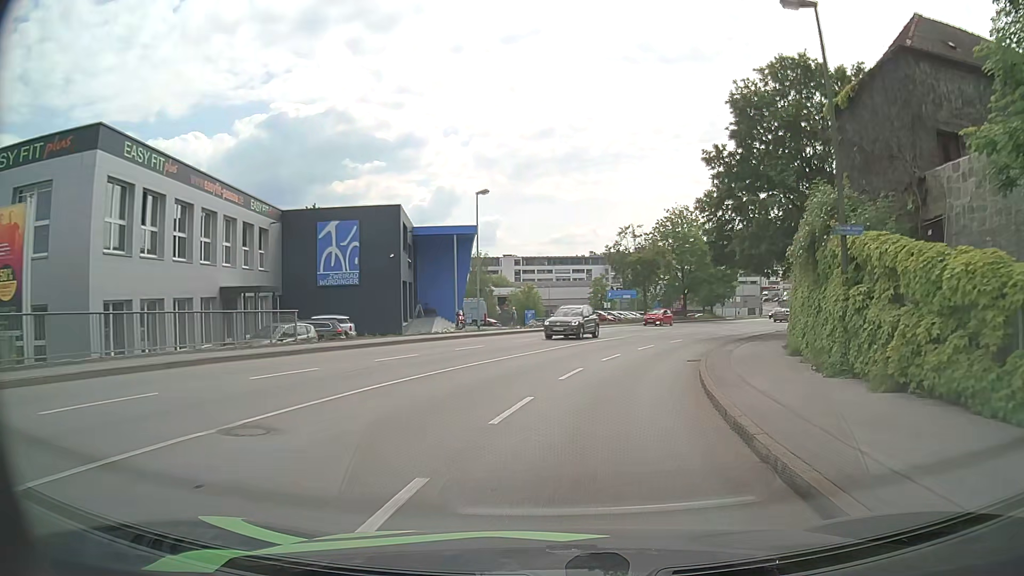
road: tertiary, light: Day
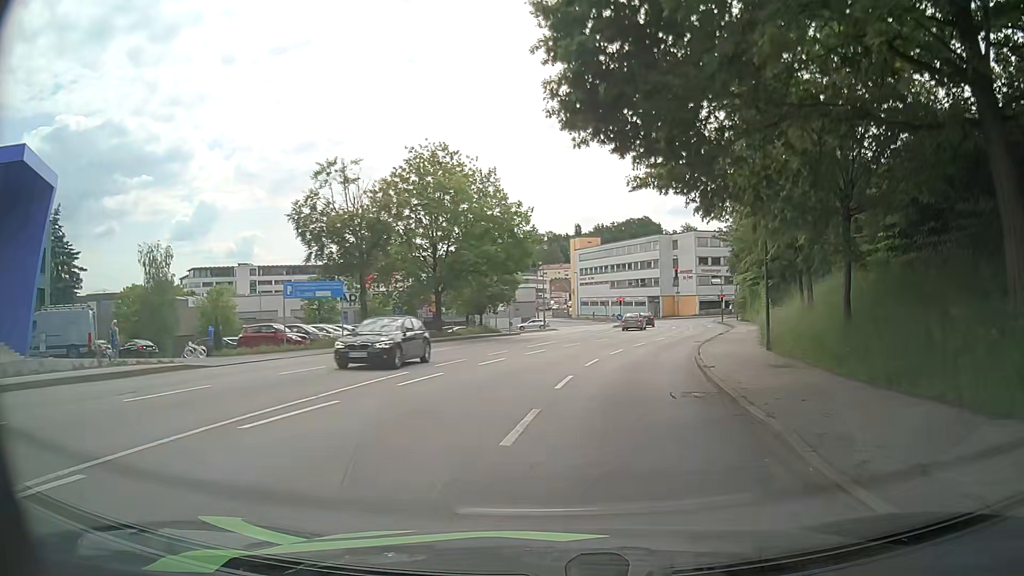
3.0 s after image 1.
(+5.5, +30.4) m; +21°
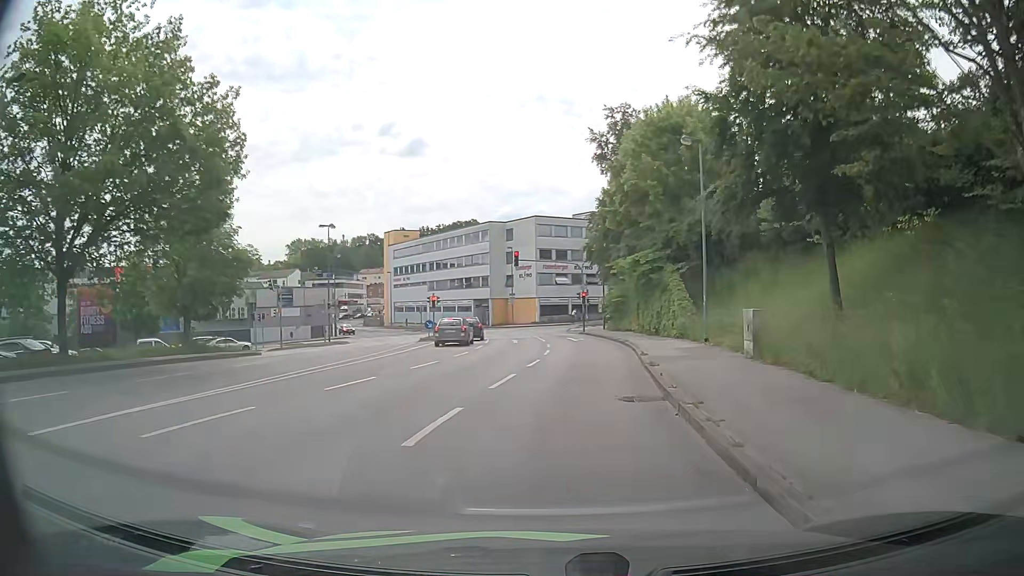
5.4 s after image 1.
(+3.0, +23.6) m; +15°
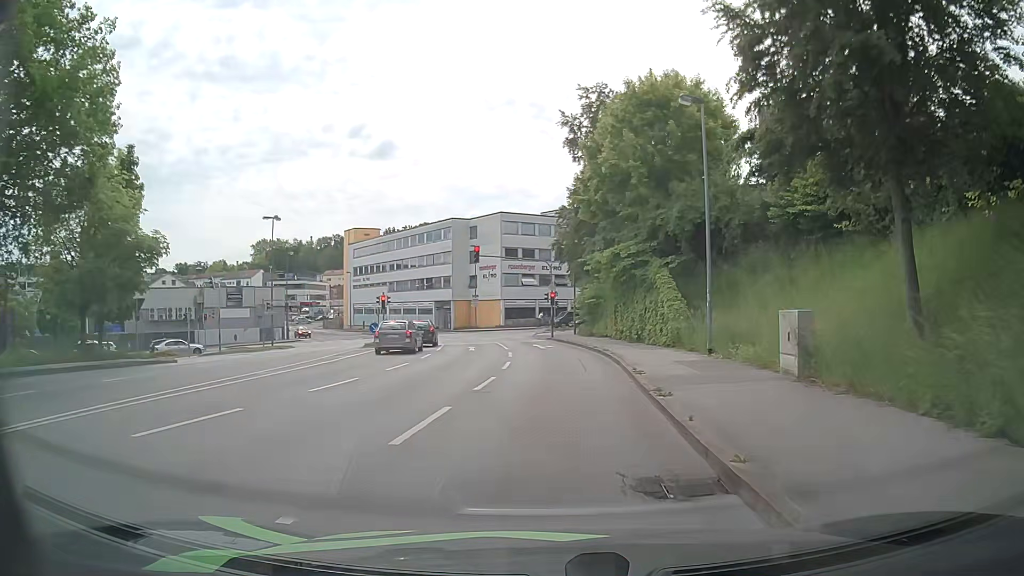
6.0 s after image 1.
(+0.1, +5.7) m; +3°
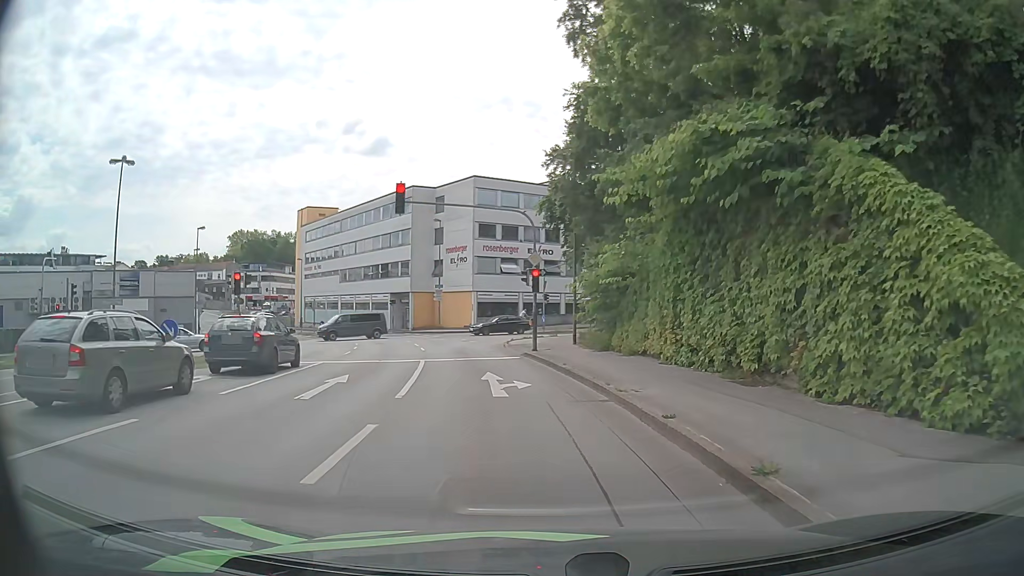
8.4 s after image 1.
(+0.5, +19.8) m; 0°
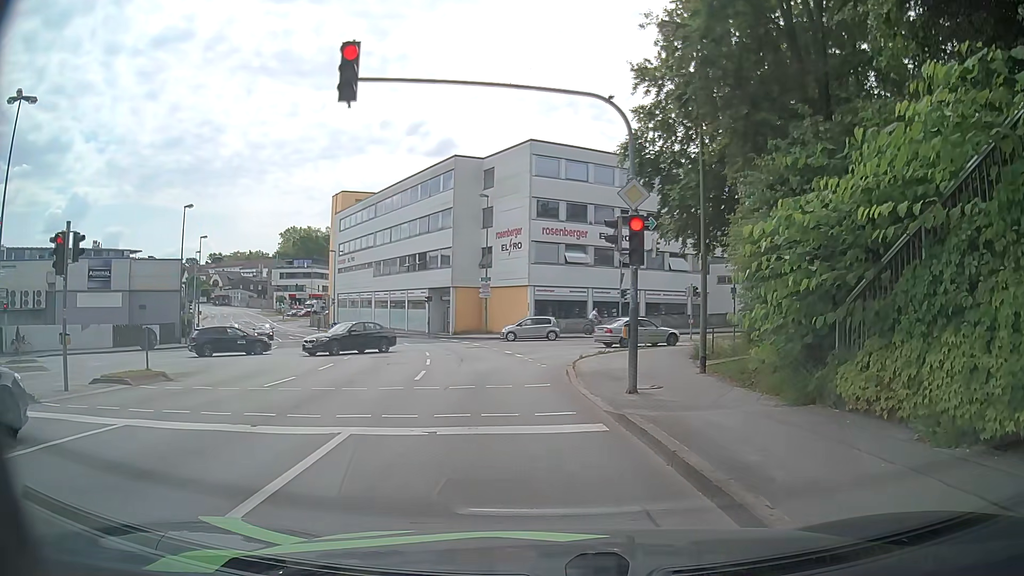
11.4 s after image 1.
(-0.5, +13.0) m; -5°
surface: asphalt
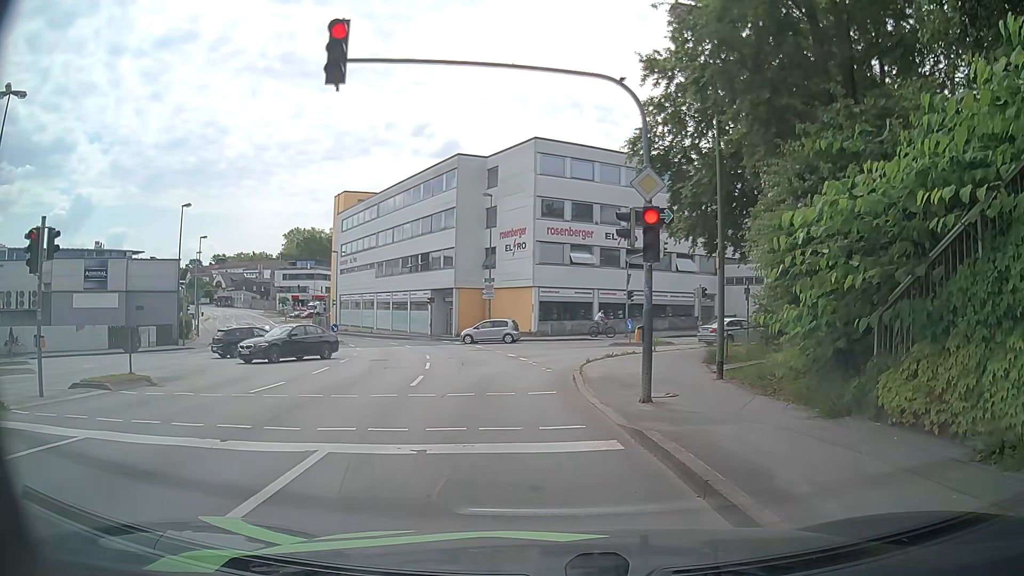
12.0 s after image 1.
(0.0, +1.0) m; 0°
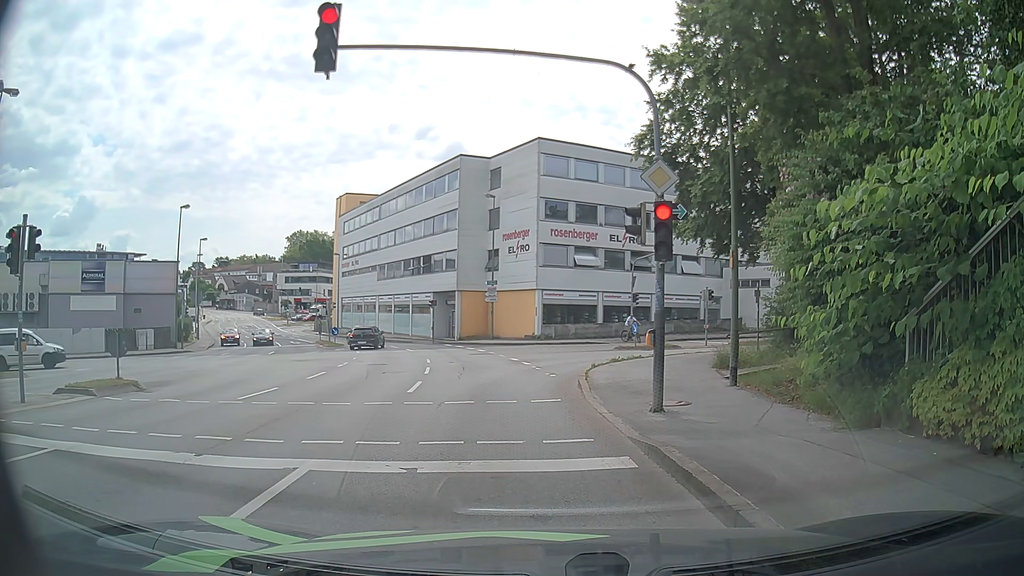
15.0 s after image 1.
(0.0, +0.8) m; 0°
(-1, +10) (-2, +20) (-3, +30) (-6, +39) (-10, +49) (-15, +57) (-20, +66) (-25, +74) (-31, +83) (-36, +91) m
